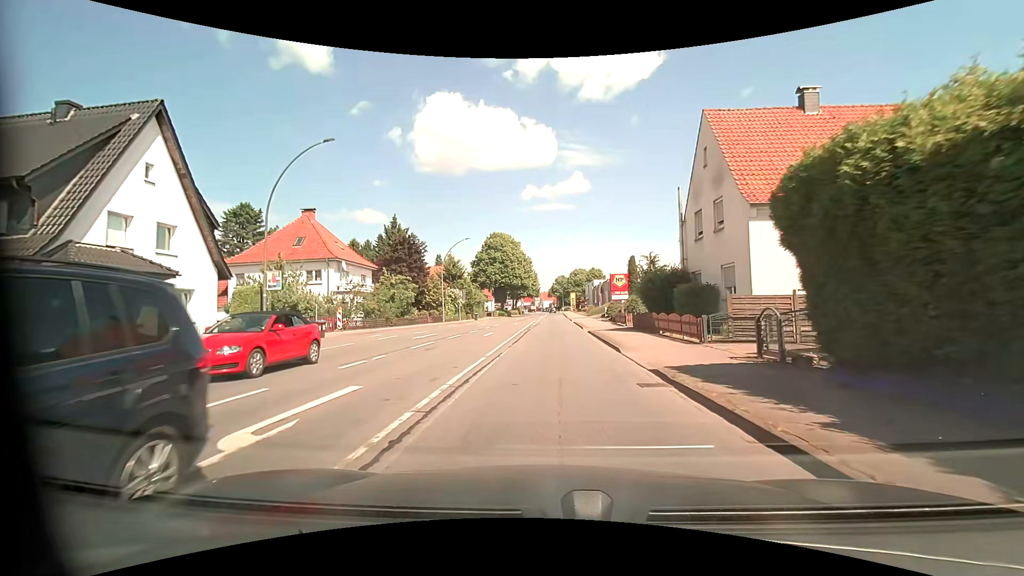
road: primary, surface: asphalt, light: Day
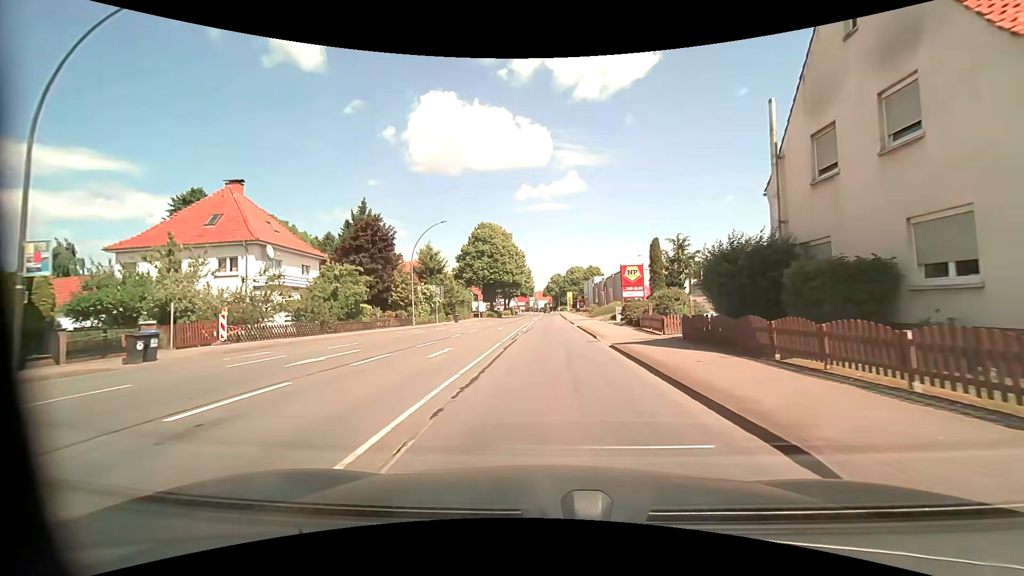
(+0.1, +11.9) m; +1°
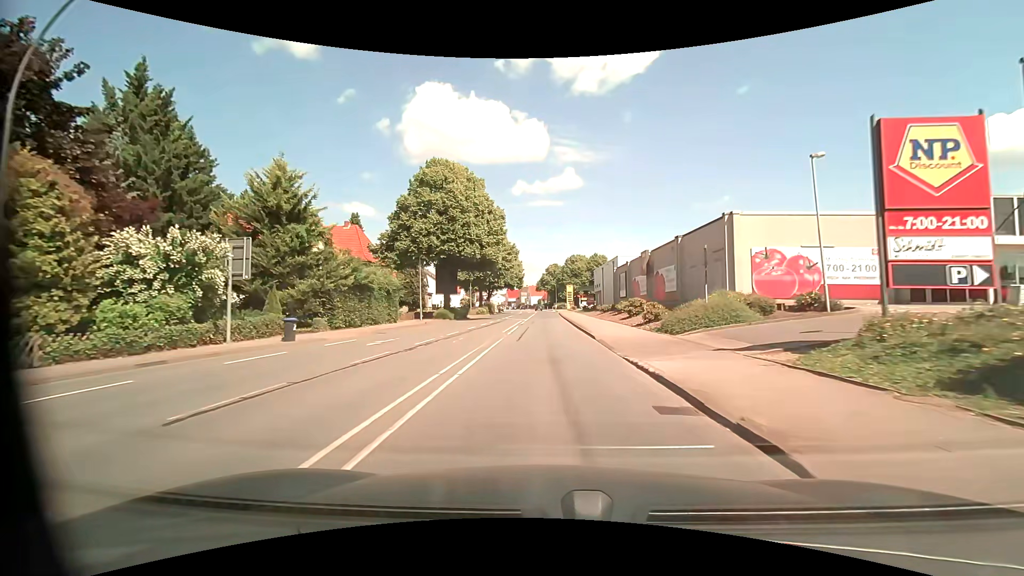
(+0.3, +36.7) m; +1°
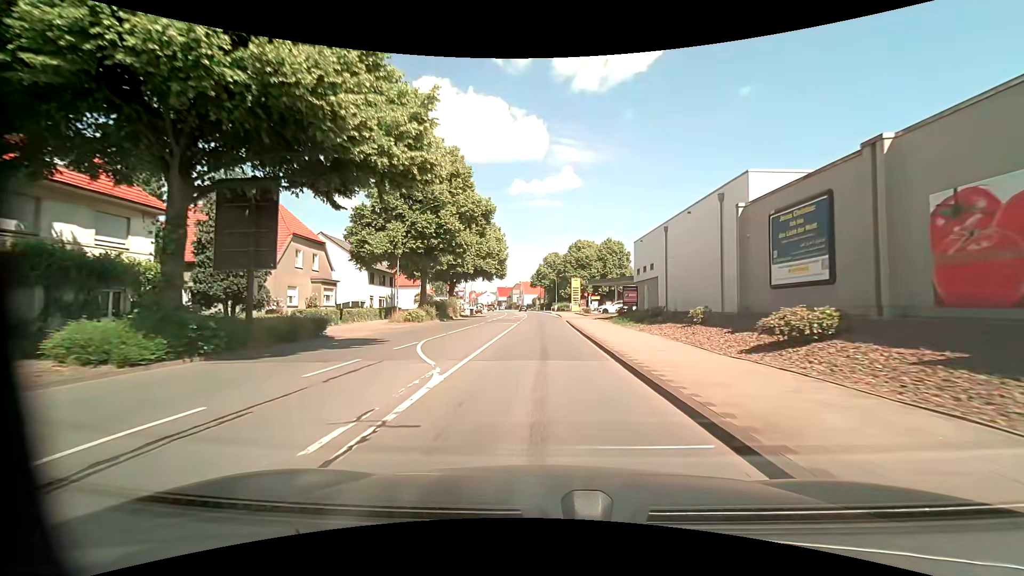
(+0.1, +38.4) m; +1°
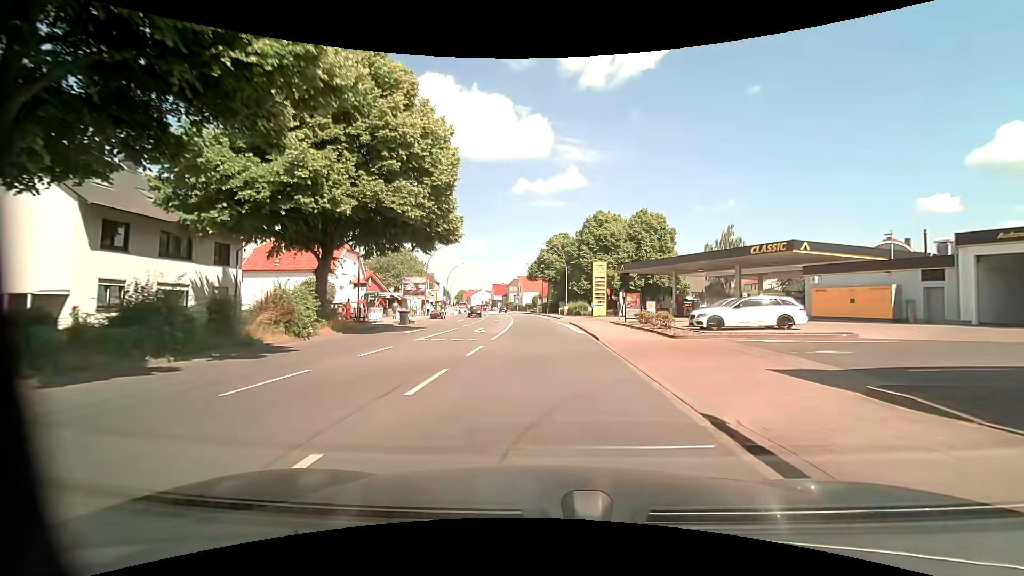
(-0.1, +37.2) m; -1°
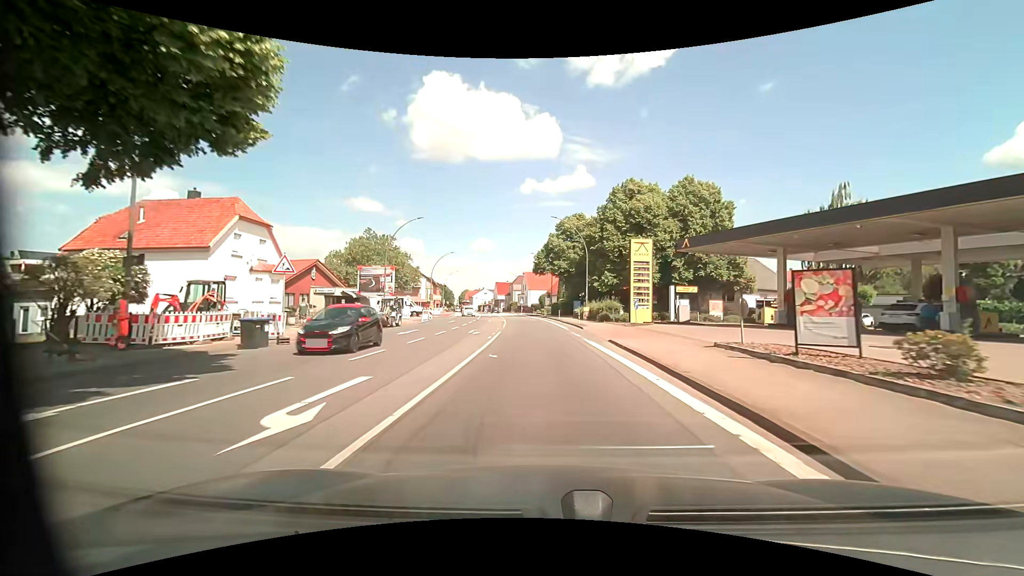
(0.0, +20.6) m; -1°
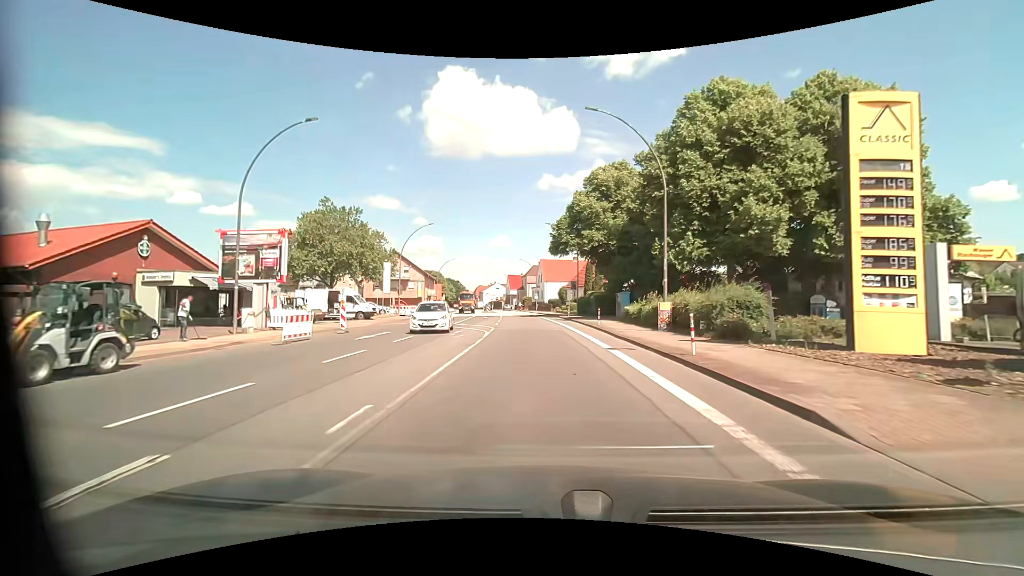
(-0.1, +25.2) m; -2°
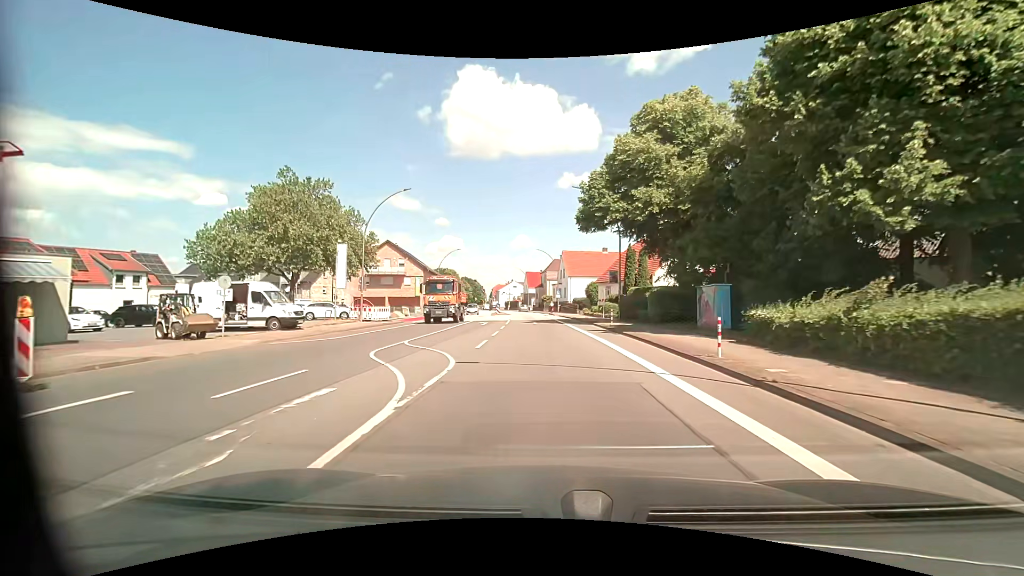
(-0.2, +16.4) m; -2°
